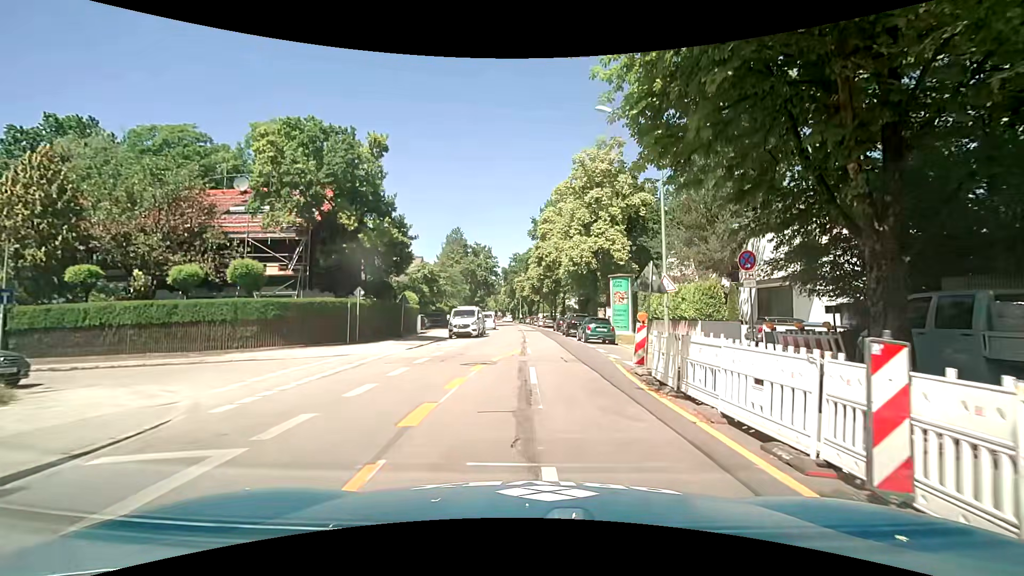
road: secondary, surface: asphalt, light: Day
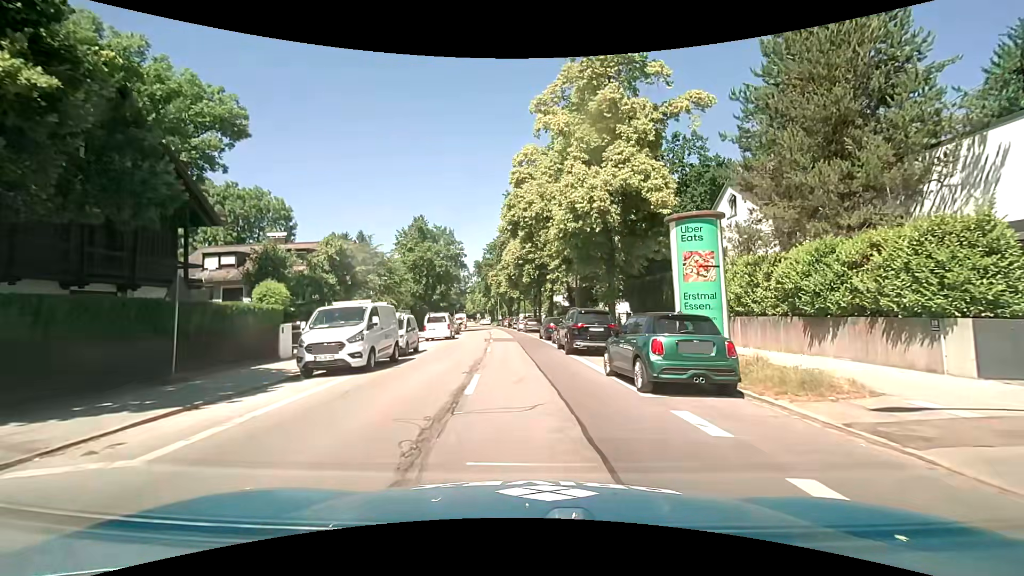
(+0.7, +18.3) m; +2°
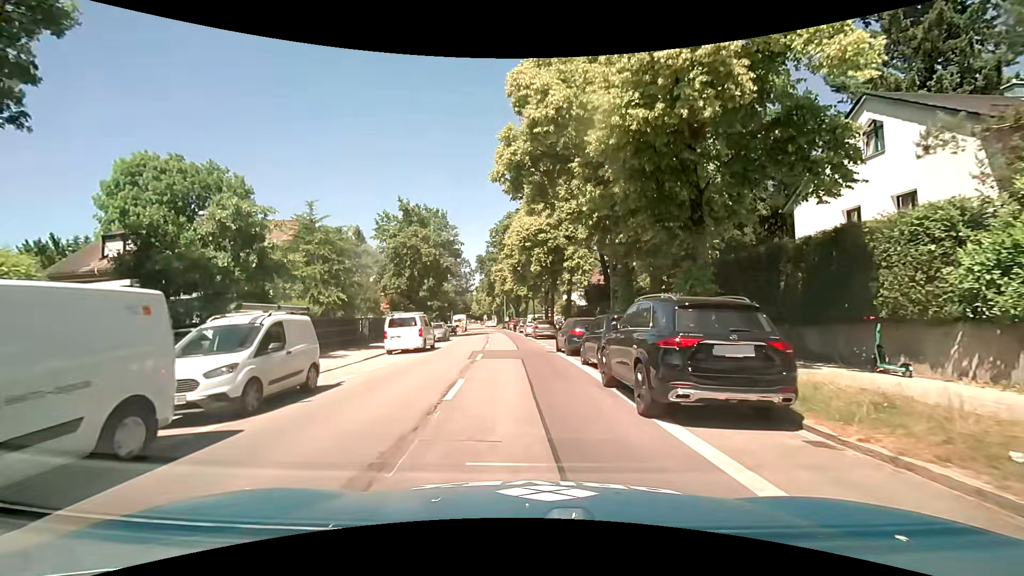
(0.0, +11.7) m; 0°
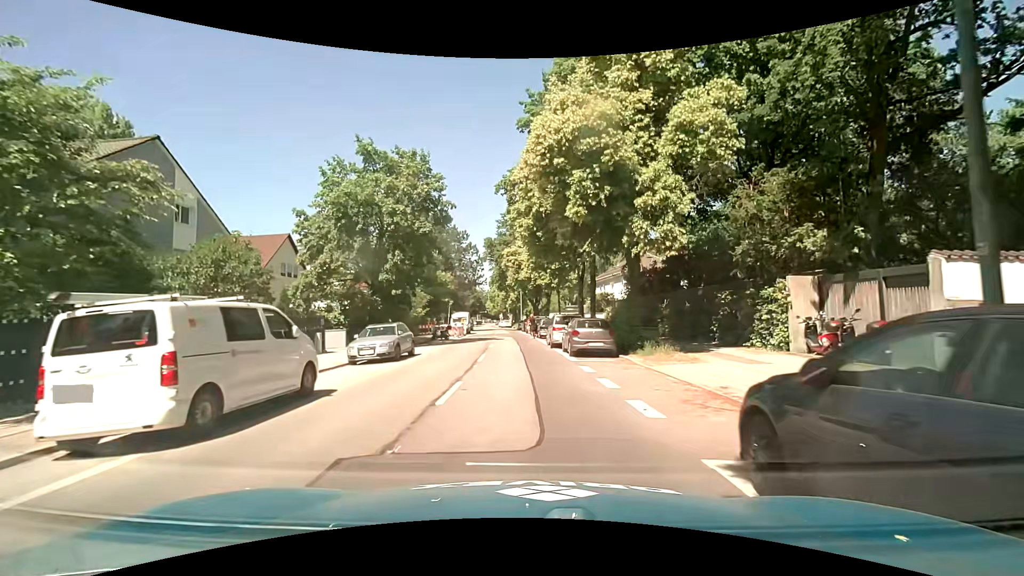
(-0.6, +17.9) m; -3°
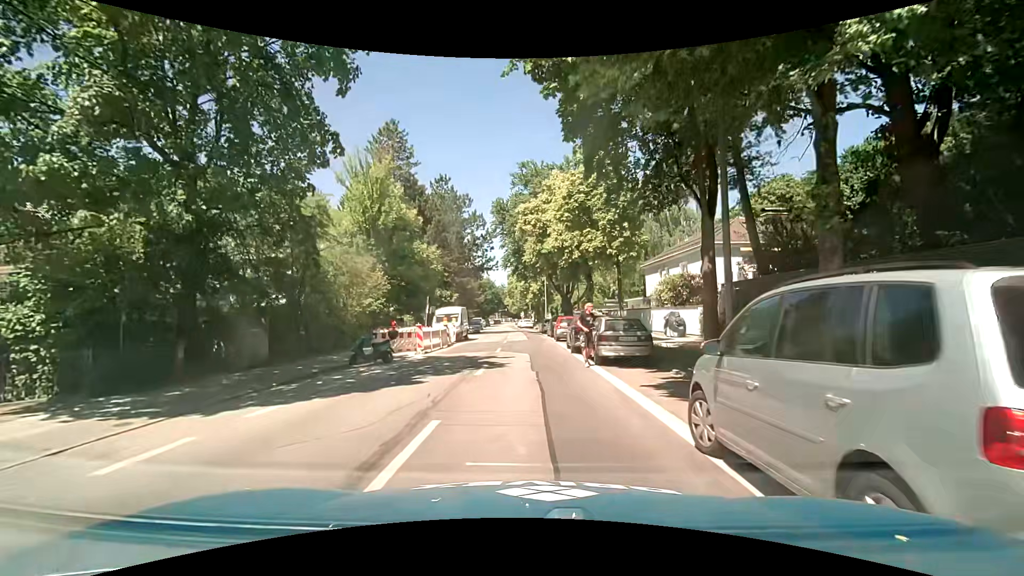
(-0.4, +21.3) m; -2°
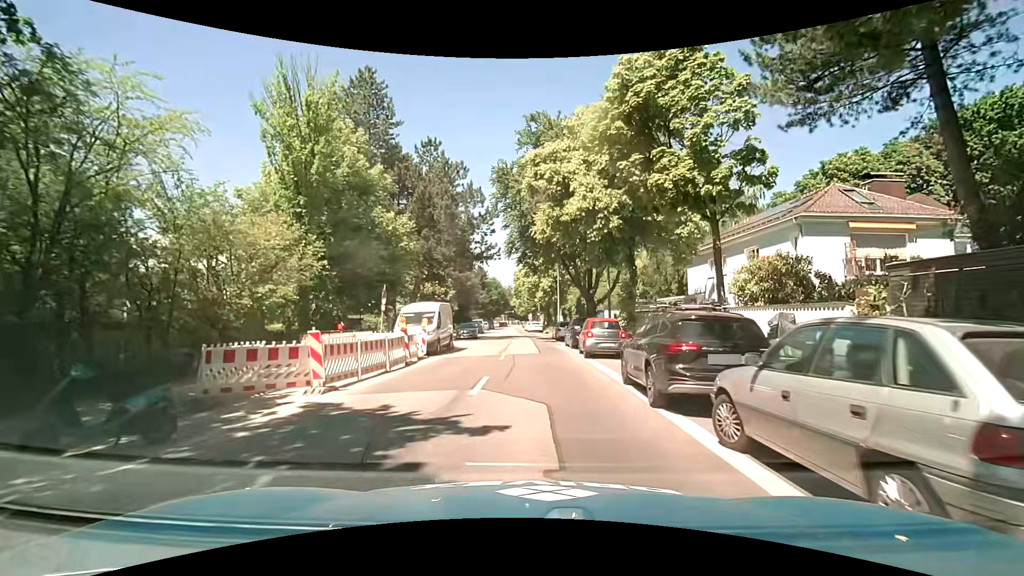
(-0.3, +11.6) m; -2°
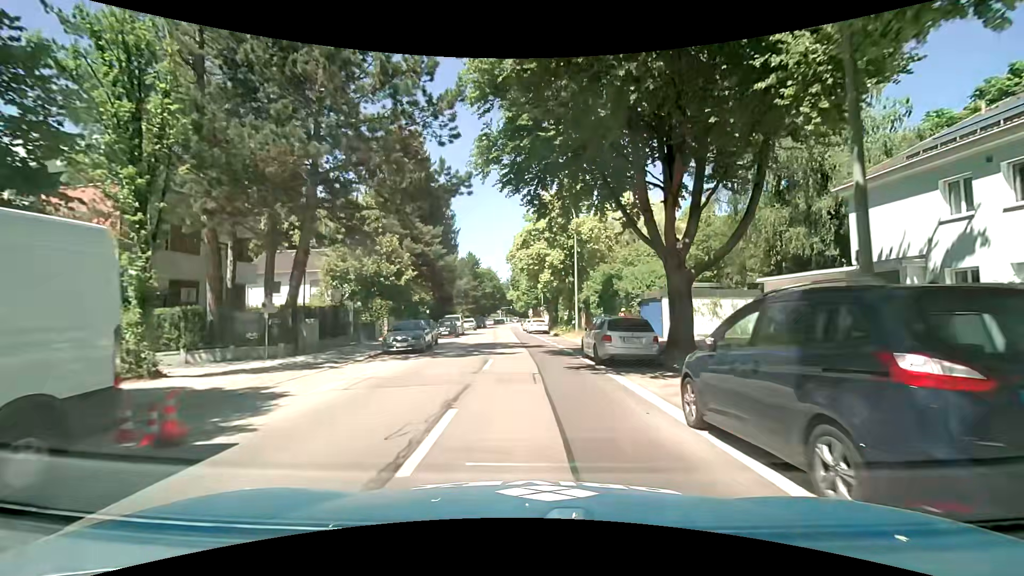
(+0.1, +22.3) m; +1°
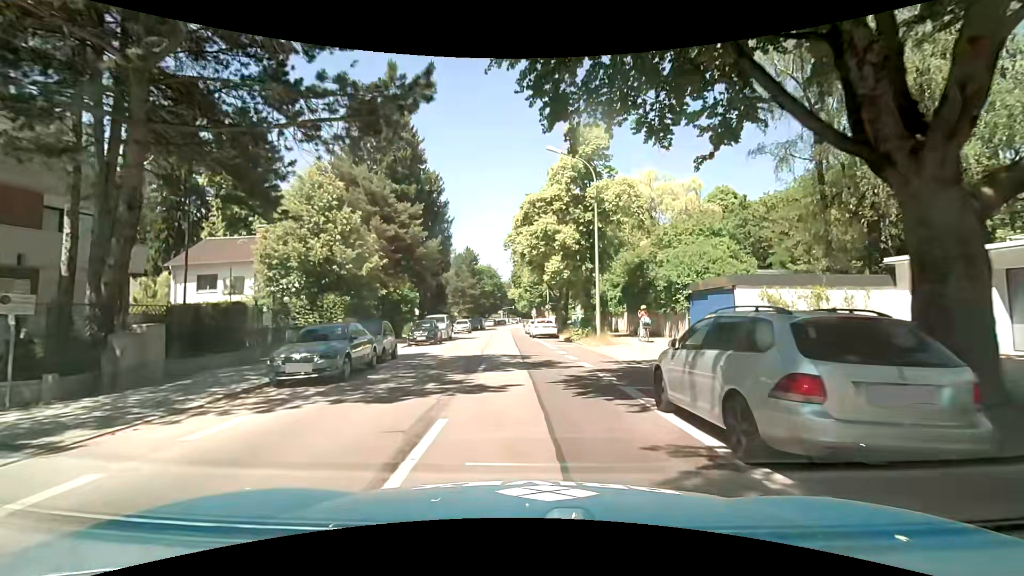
(-0.2, +9.9) m; 0°
(0, +10) (-1, +20) (-2, +30) (-3, +40) (-3, +50) (-4, +60) (-5, +70) (-5, +80) (-5, +90) (-5, +100) m
